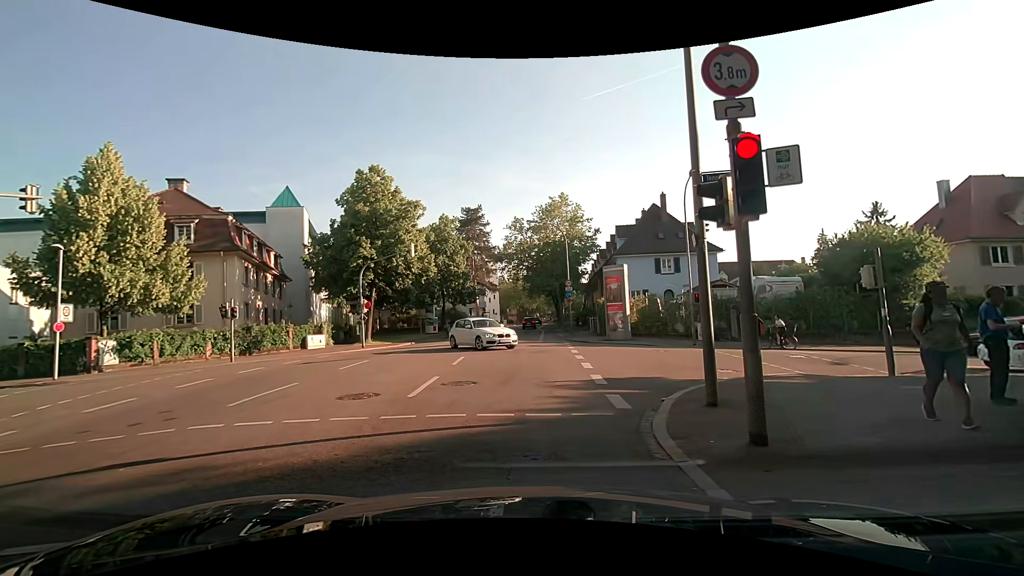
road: secondary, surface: asphalt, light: Day
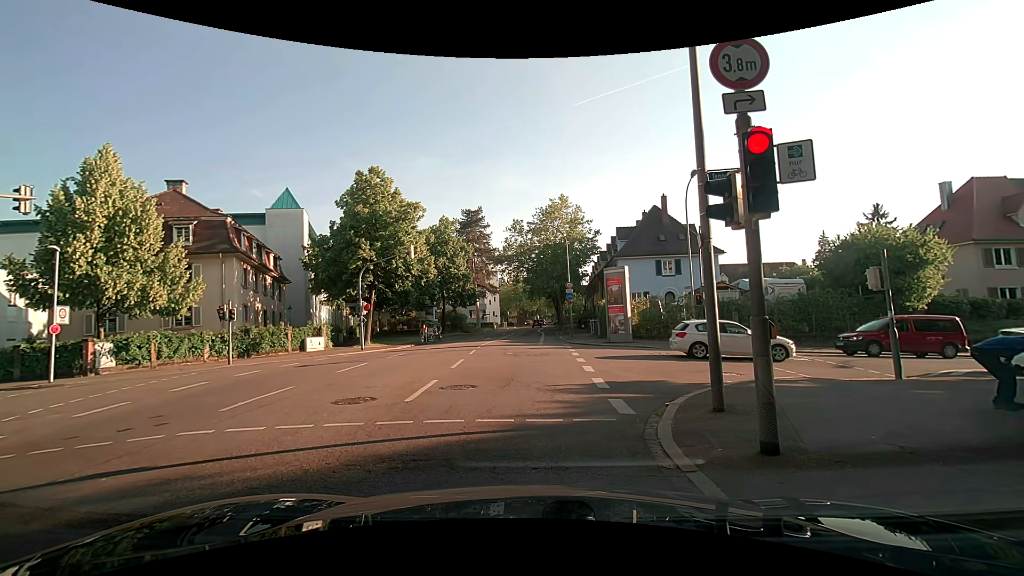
(0.0, +0.3) m; 0°
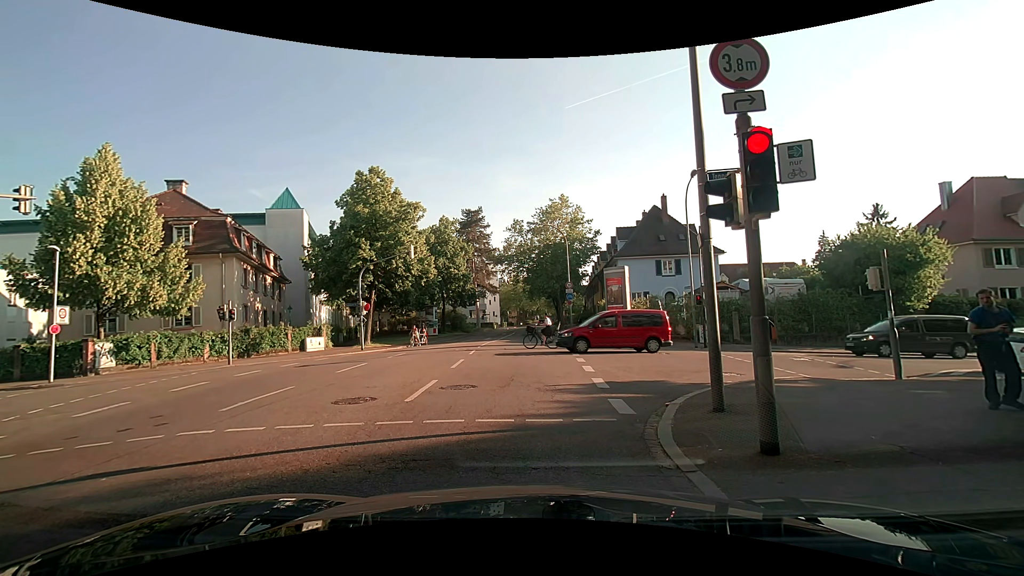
(0.0, 0.0) m; 0°
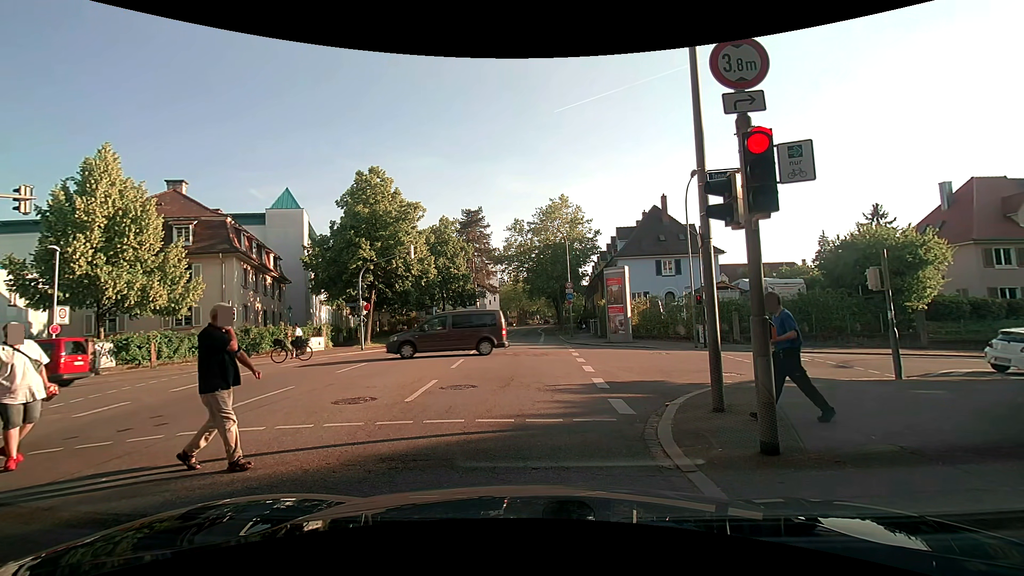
(0.0, 0.0) m; 0°
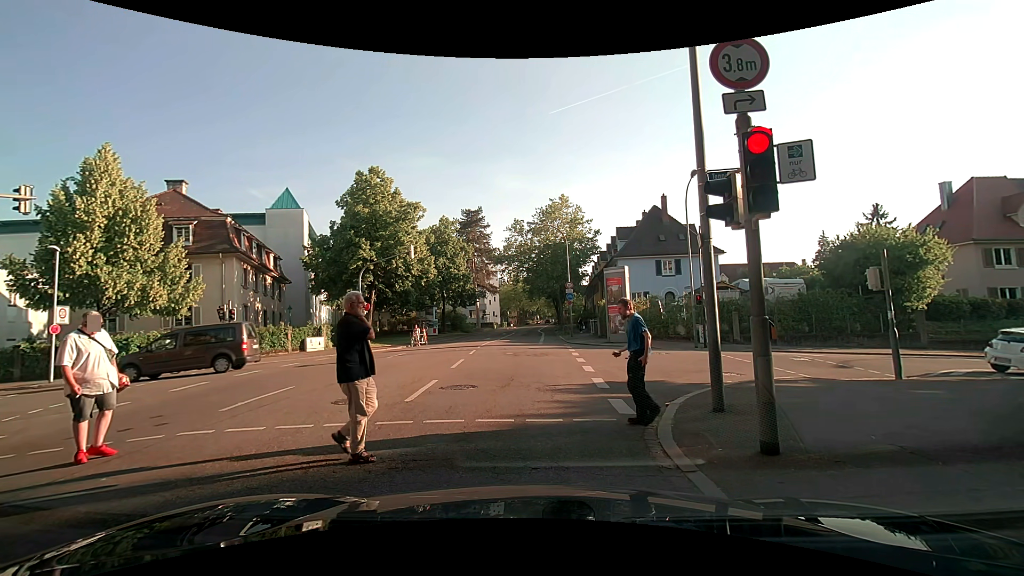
(0.0, 0.0) m; 0°
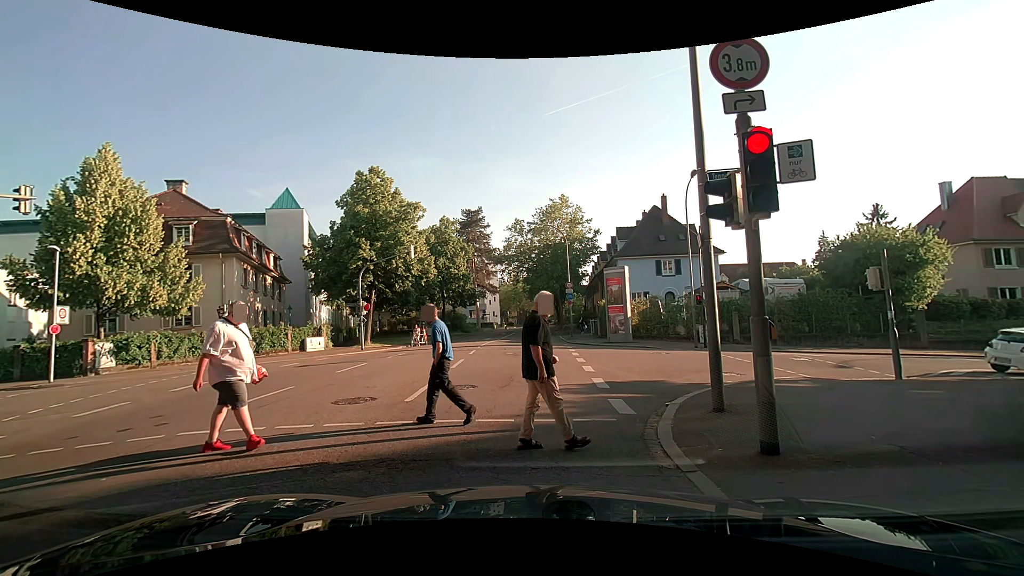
(0.0, 0.0) m; 0°
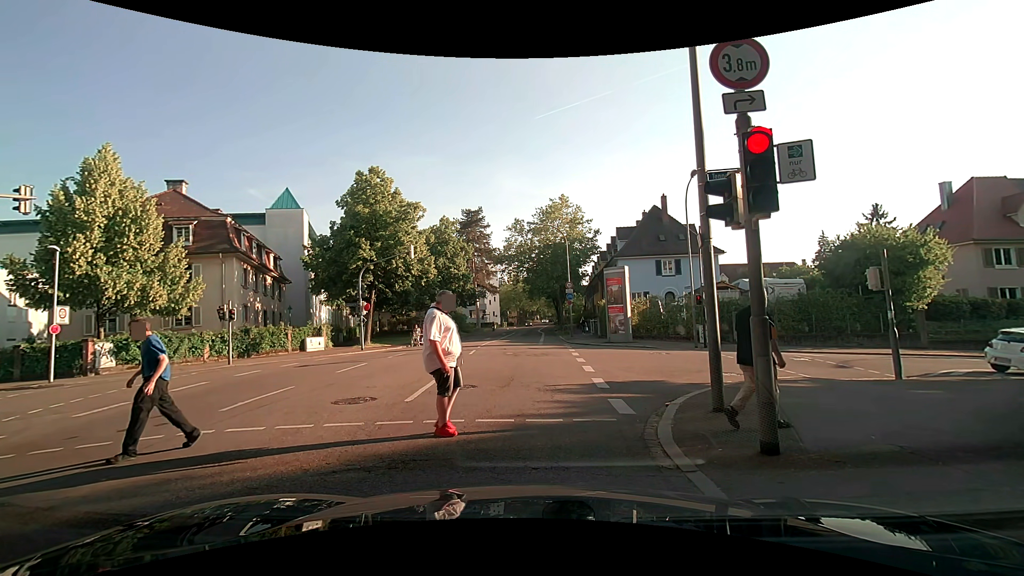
(0.0, 0.0) m; 0°
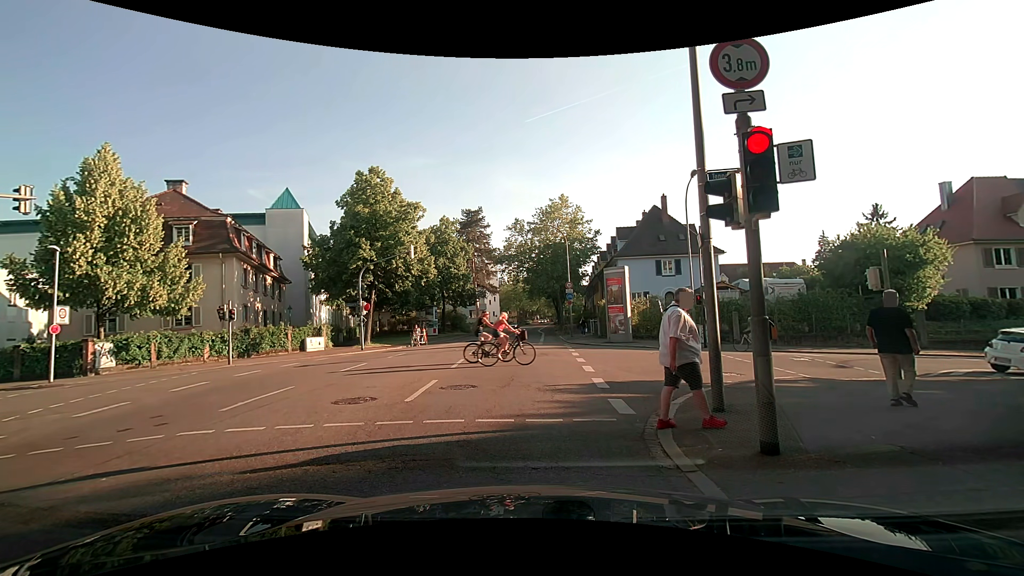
(0.0, 0.0) m; 0°
